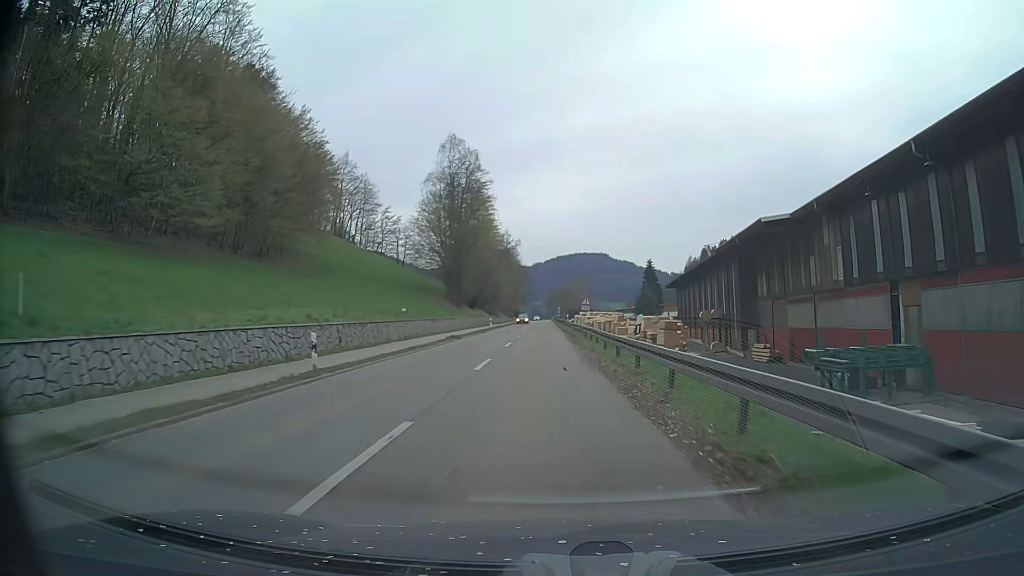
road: secondary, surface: asphalt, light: Day
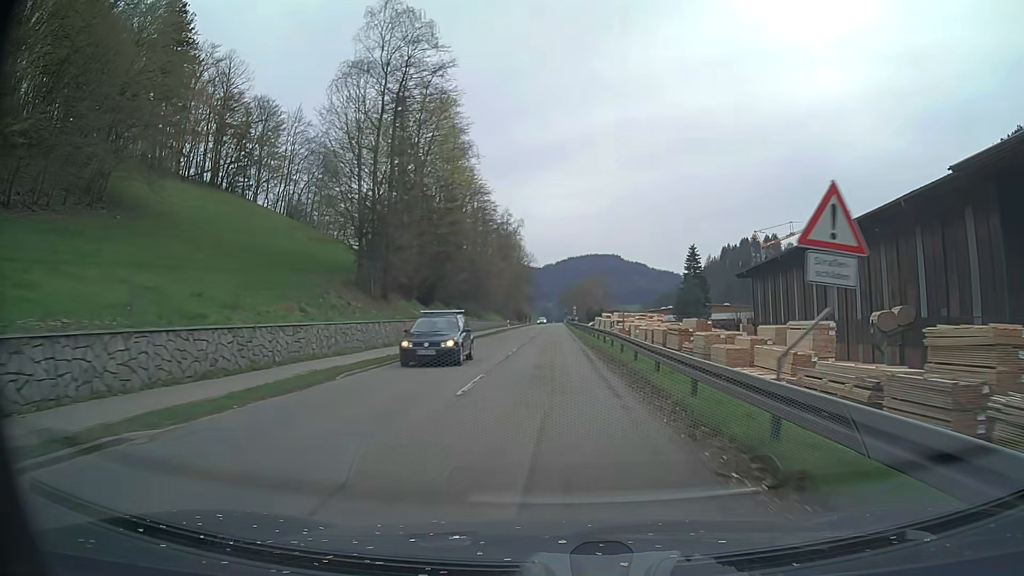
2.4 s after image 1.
(-0.5, +41.1) m; -1°
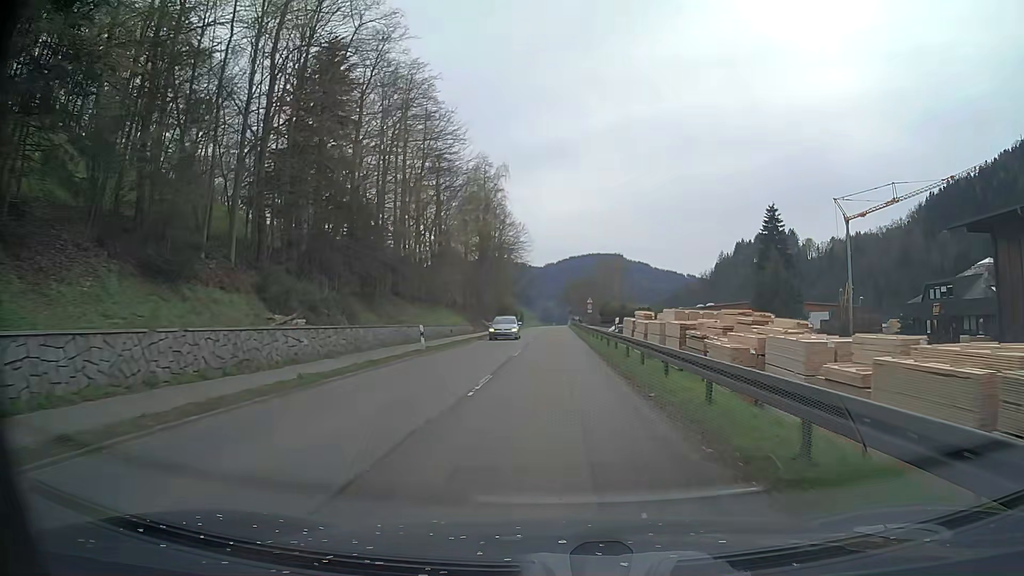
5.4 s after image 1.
(+0.2, +48.5) m; 0°
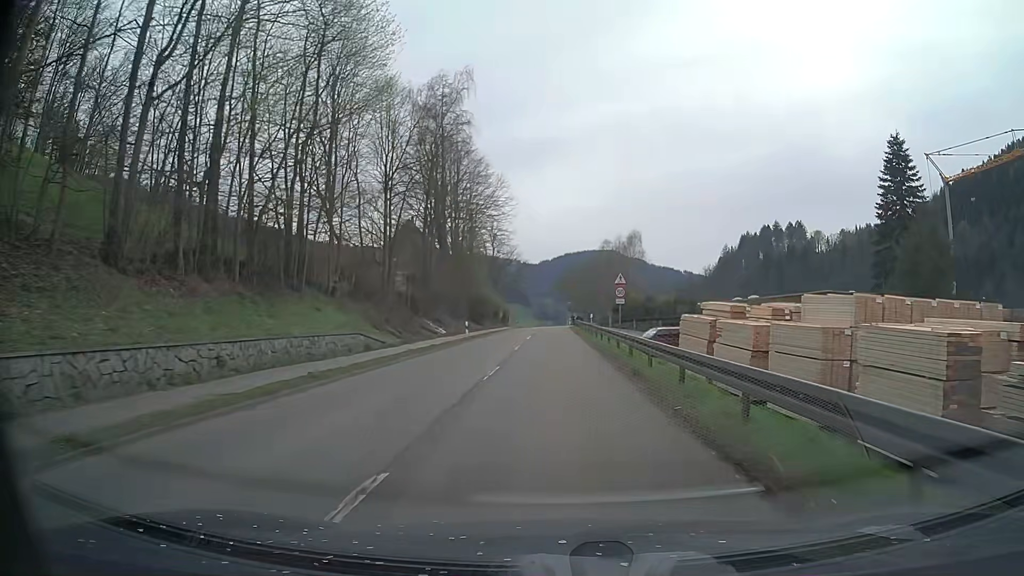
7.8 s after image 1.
(+0.1, +33.9) m; 0°
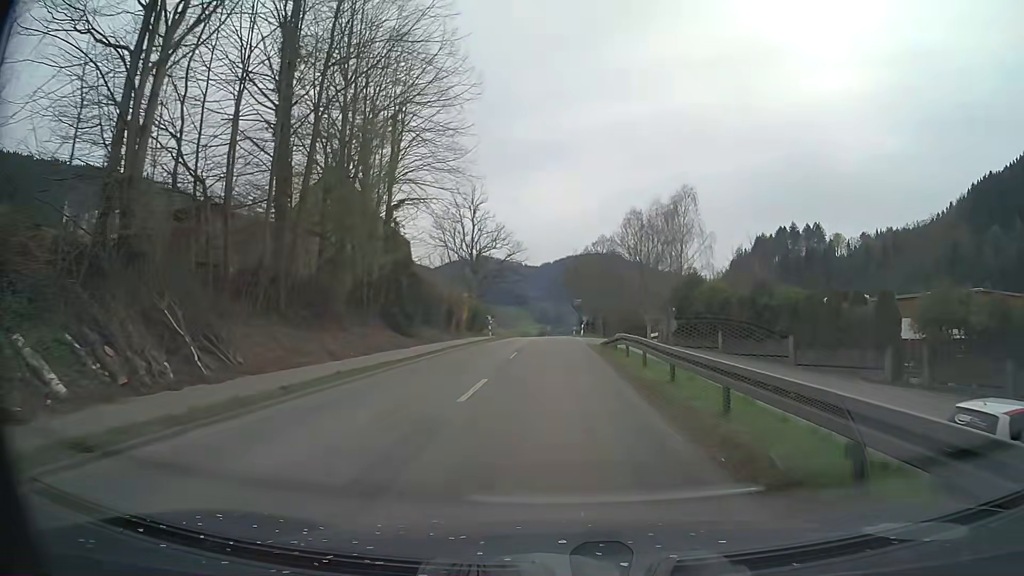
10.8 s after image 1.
(0.0, +39.3) m; 0°
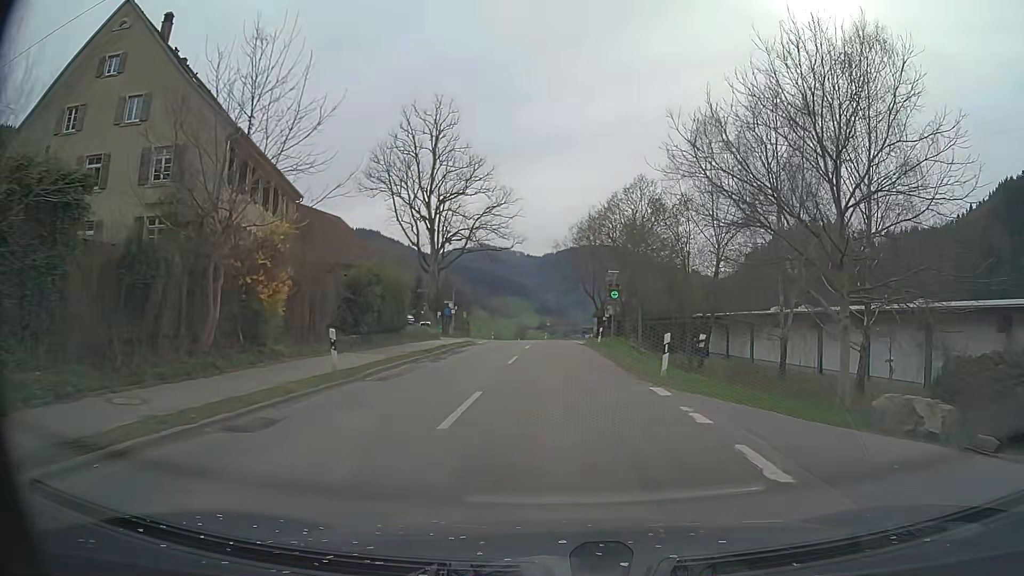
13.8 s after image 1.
(+0.1, +39.0) m; 0°
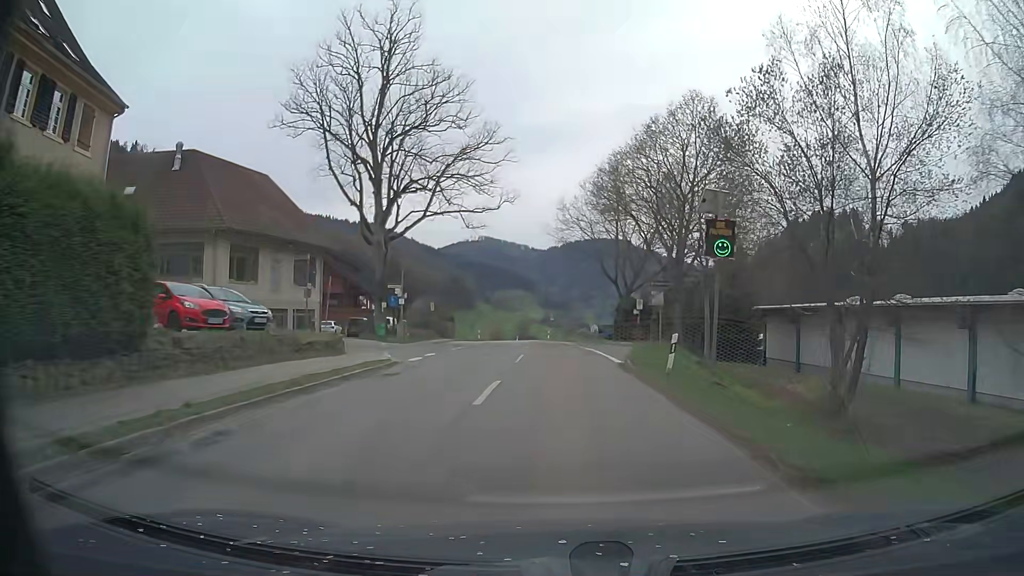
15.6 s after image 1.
(0.0, +22.0) m; 0°
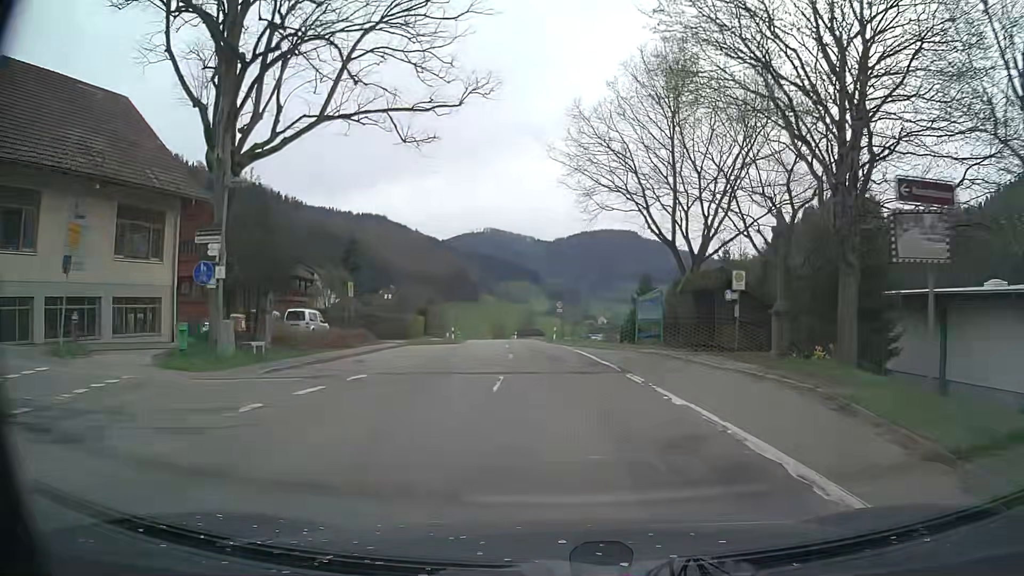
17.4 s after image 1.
(-0.2, +22.4) m; -1°
(0, +10) (0, +20) (0, +30) (-1, +40) (-2, +50) (-3, +60) (-4, +70) (-6, +80) (-7, +90) (-8, +100) m
